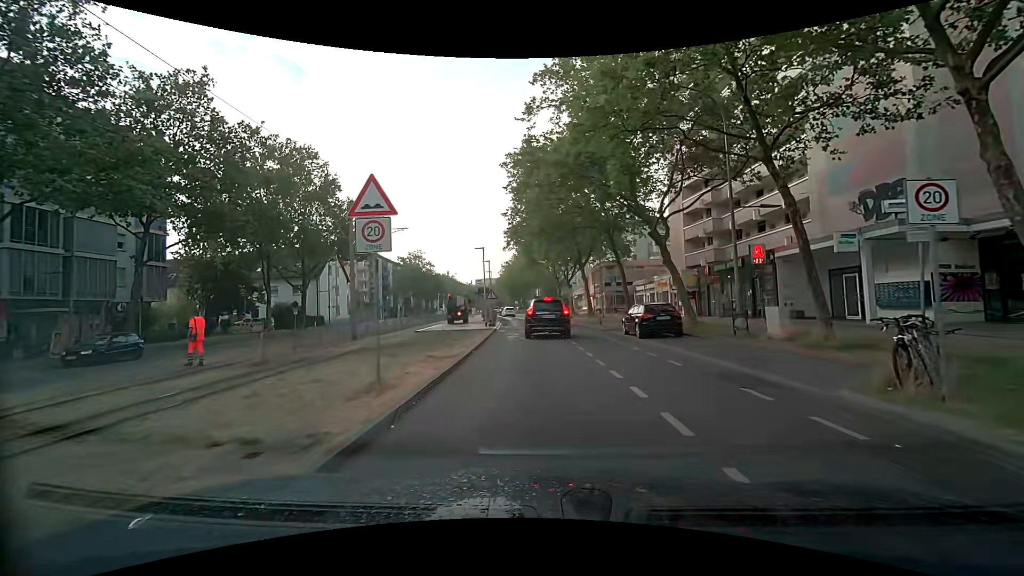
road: tertiary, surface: asphalt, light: Day
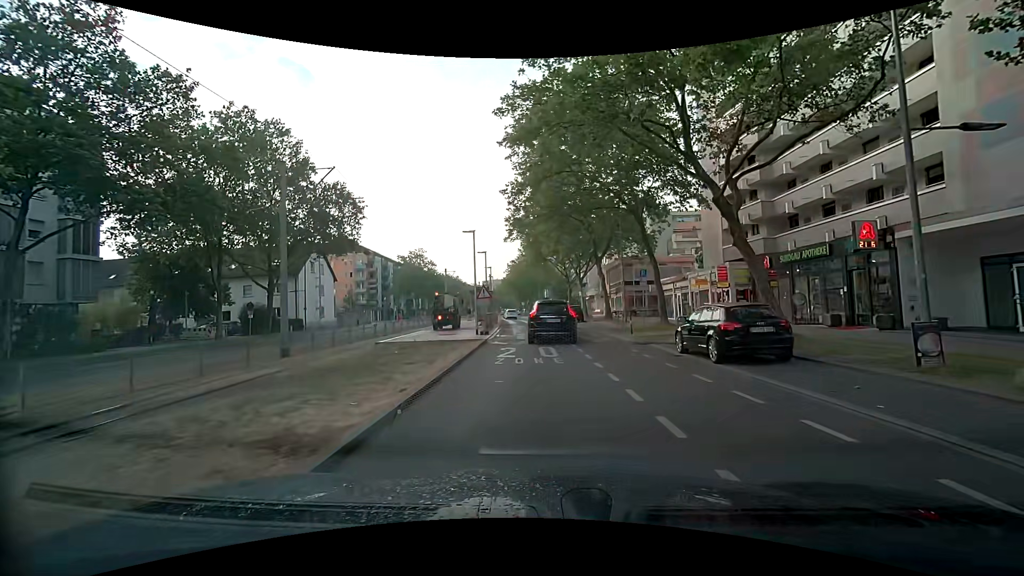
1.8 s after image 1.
(0.0, +7.8) m; -2°
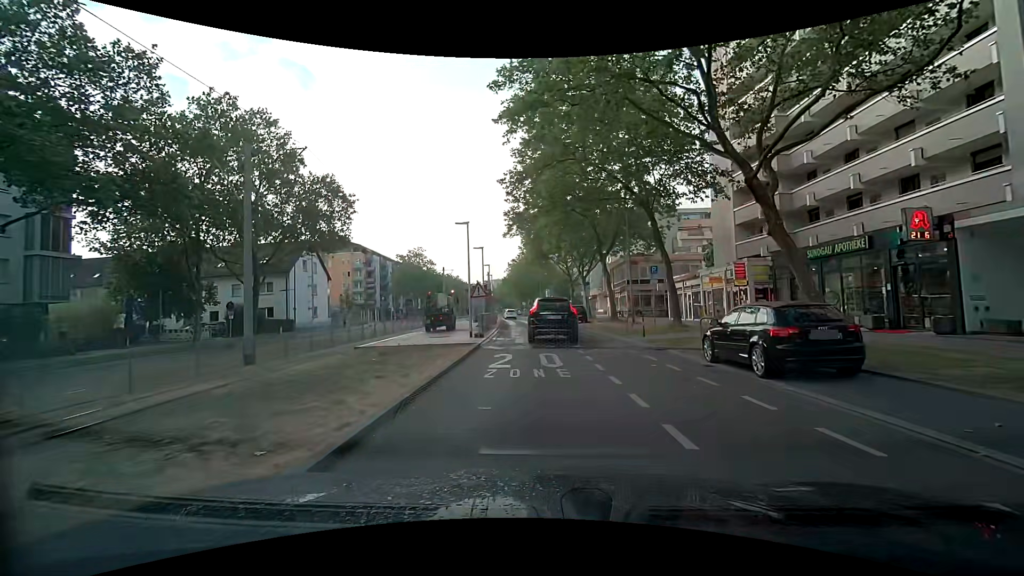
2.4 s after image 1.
(0.0, +2.4) m; 0°
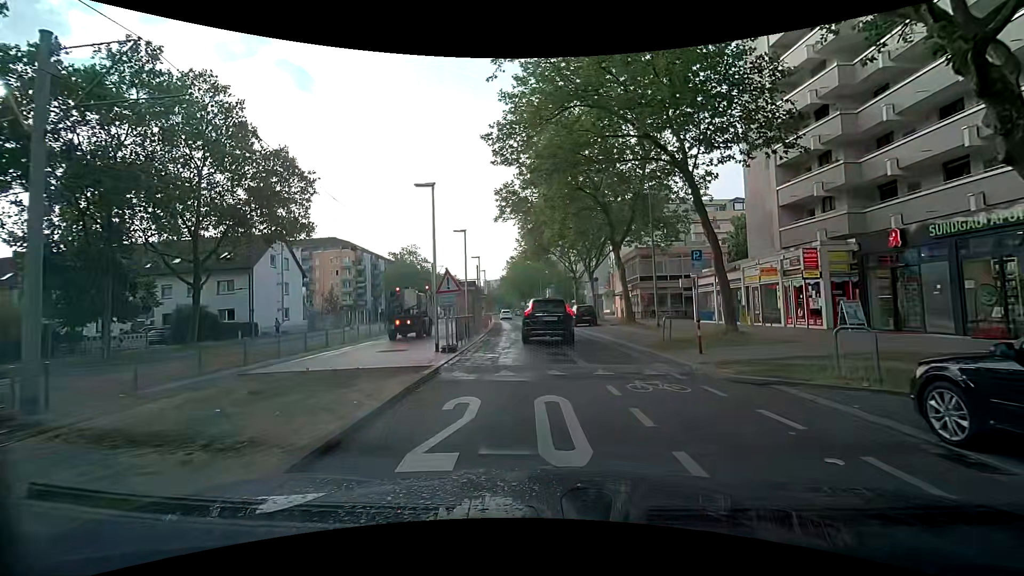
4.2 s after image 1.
(0.0, +7.1) m; 0°
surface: paving_stones
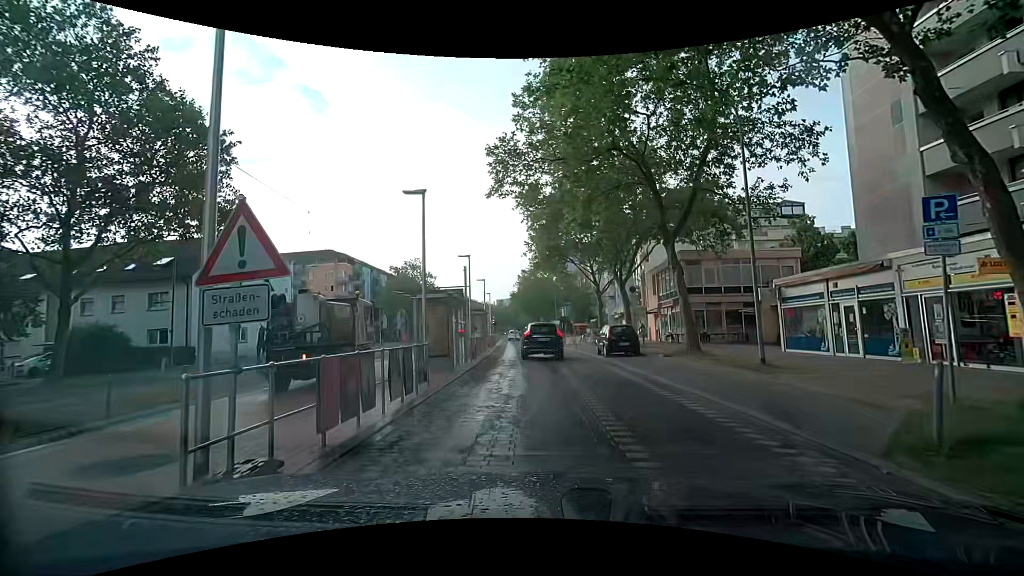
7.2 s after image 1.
(-0.1, +10.9) m; -2°
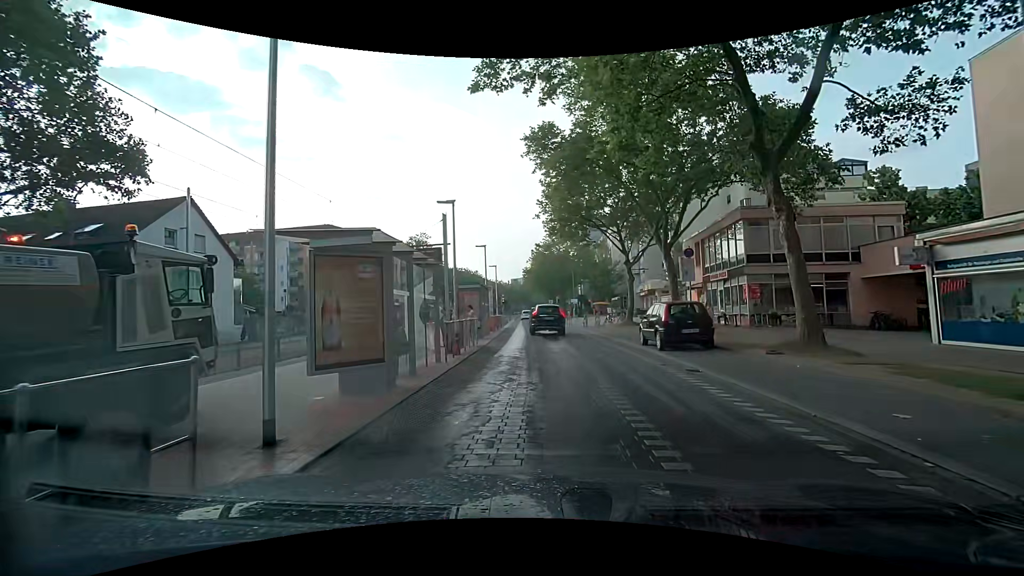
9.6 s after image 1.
(-0.1, +8.3) m; -1°
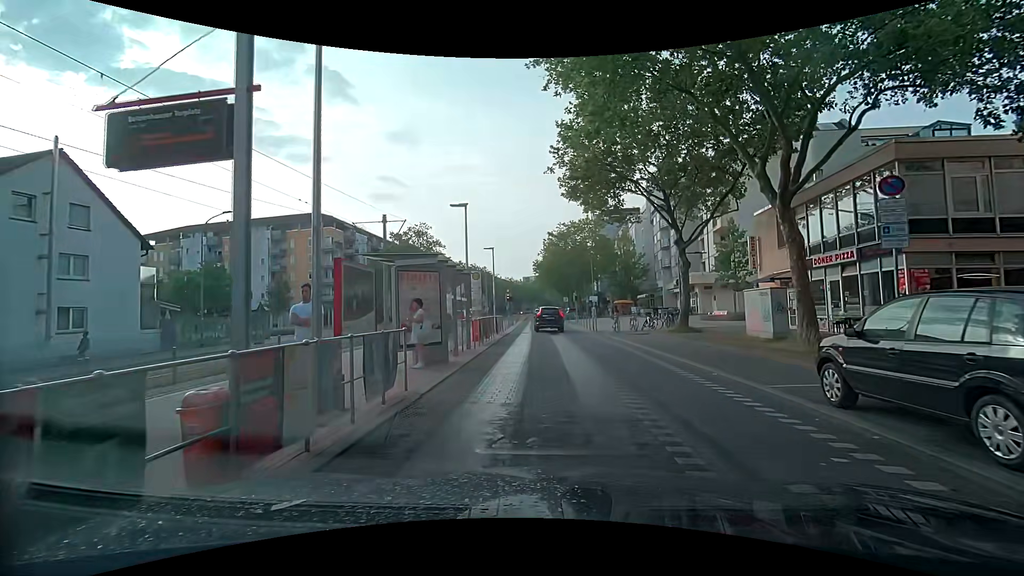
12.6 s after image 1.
(-0.1, +11.4) m; 0°
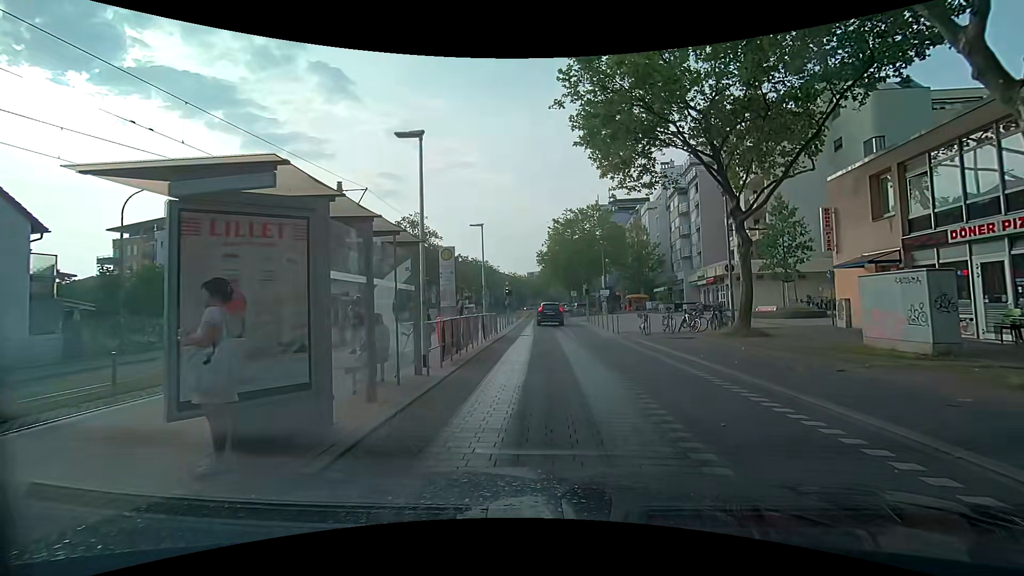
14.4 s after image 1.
(-0.2, +7.2) m; -2°
